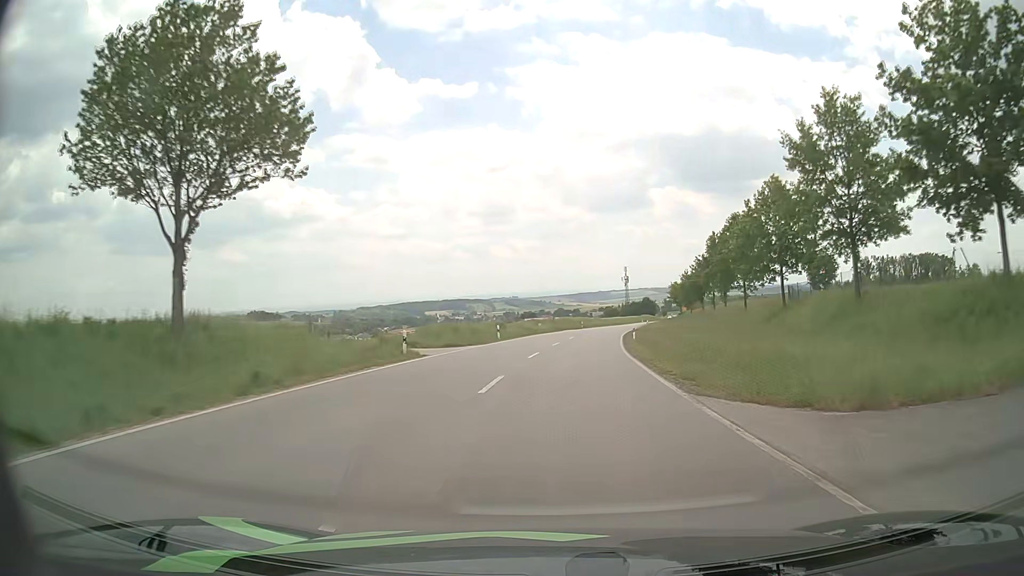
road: secondary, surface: asphalt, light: Day
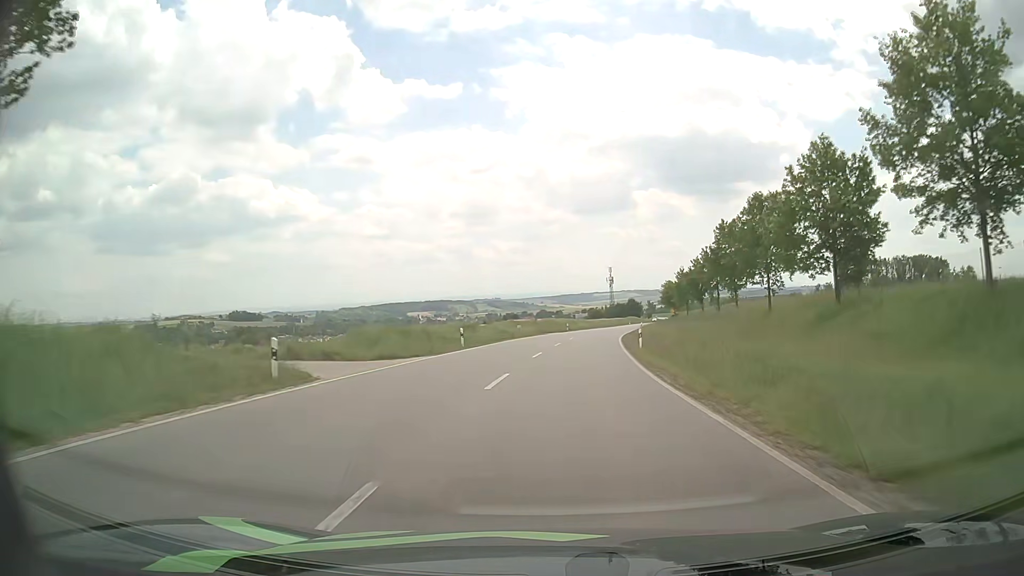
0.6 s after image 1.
(+0.2, +10.9) m; +1°
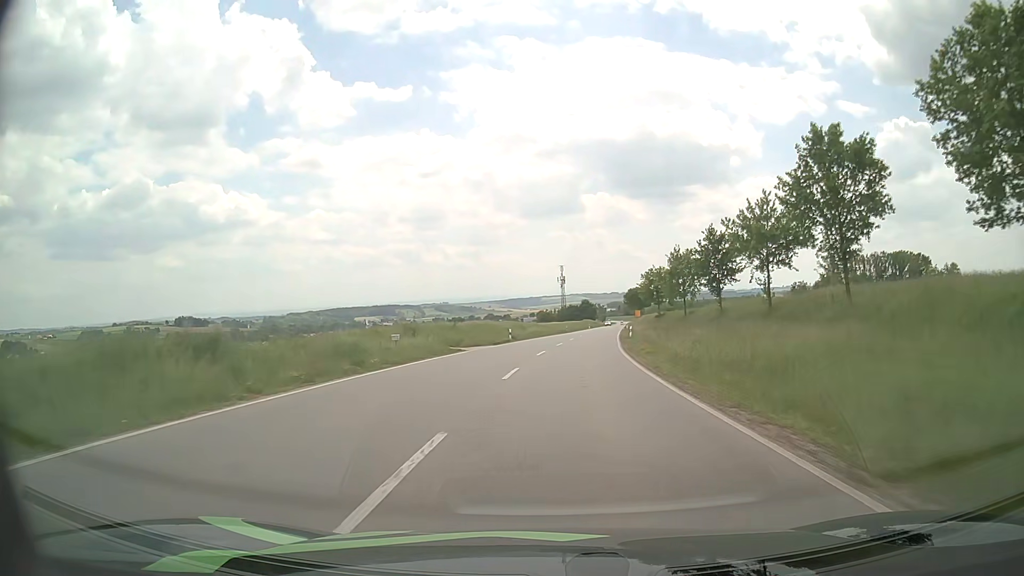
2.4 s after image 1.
(+1.3, +33.2) m; +4°
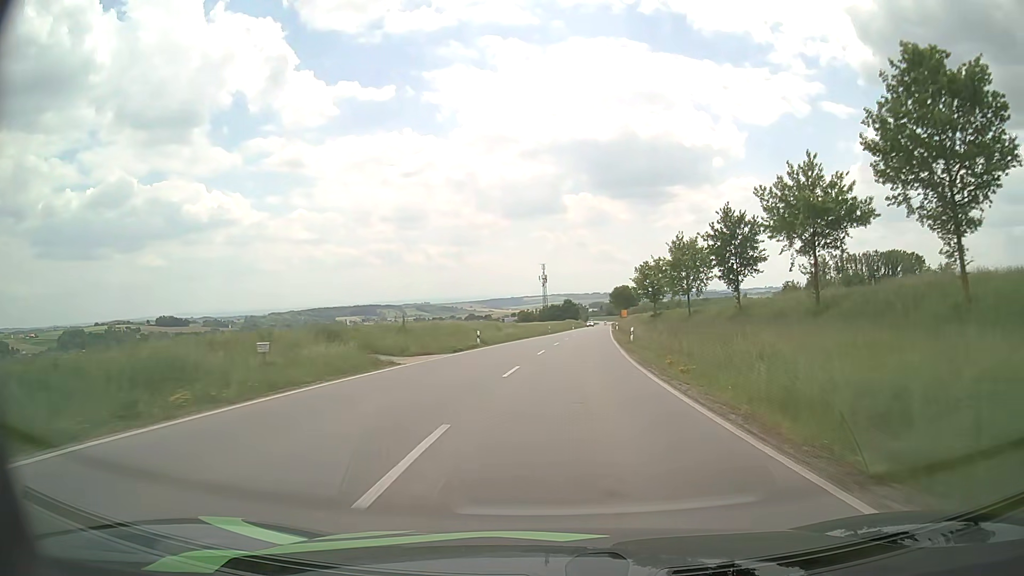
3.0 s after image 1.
(+0.2, +11.3) m; +2°
(0, +10) (0, +20) (+1, +30) (+2, +40) (+2, +50) (+3, +60) (+4, +70) (+5, +80) (+6, +90) (+7, +100) m
